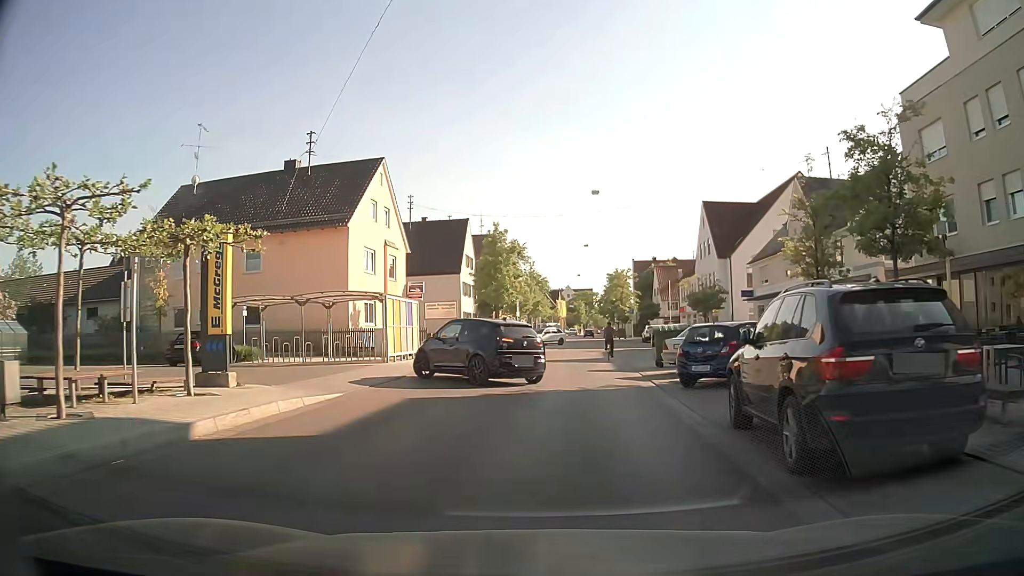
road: tertiary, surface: asphalt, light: Day
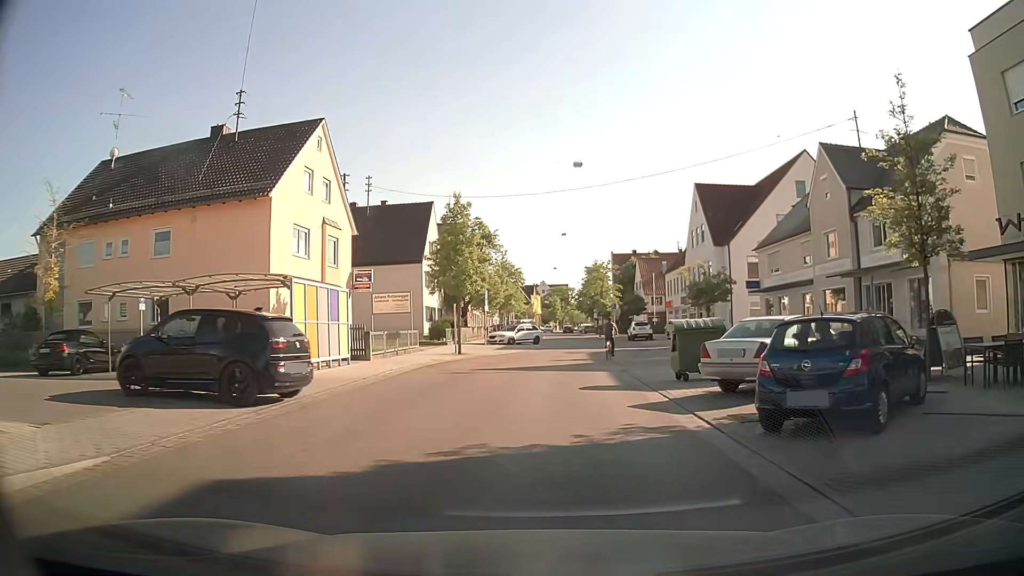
(+0.1, +7.3) m; +2°
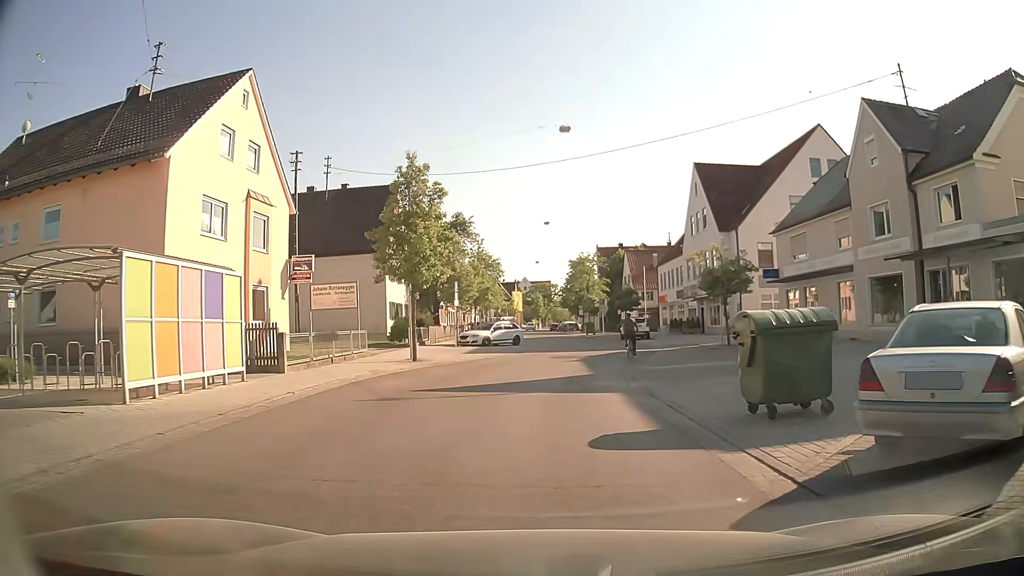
(0.0, +6.9) m; +1°
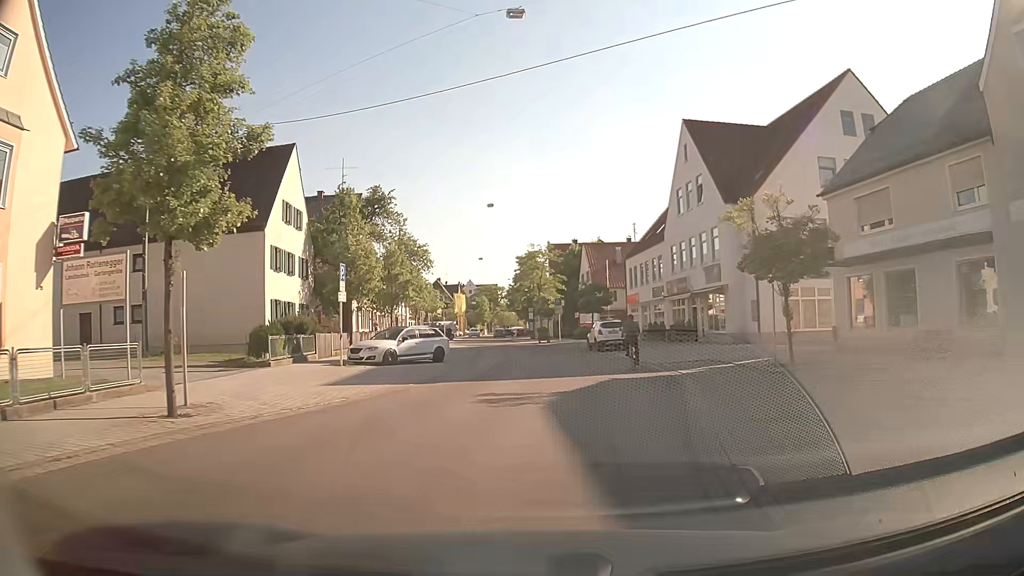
(+0.5, +13.7) m; +5°
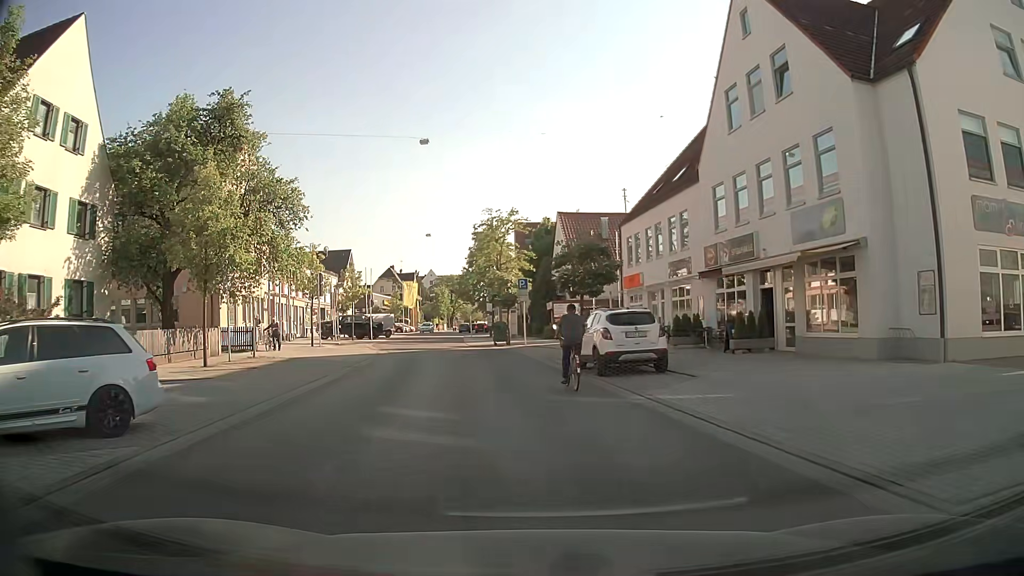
(+0.7, +18.8) m; +2°
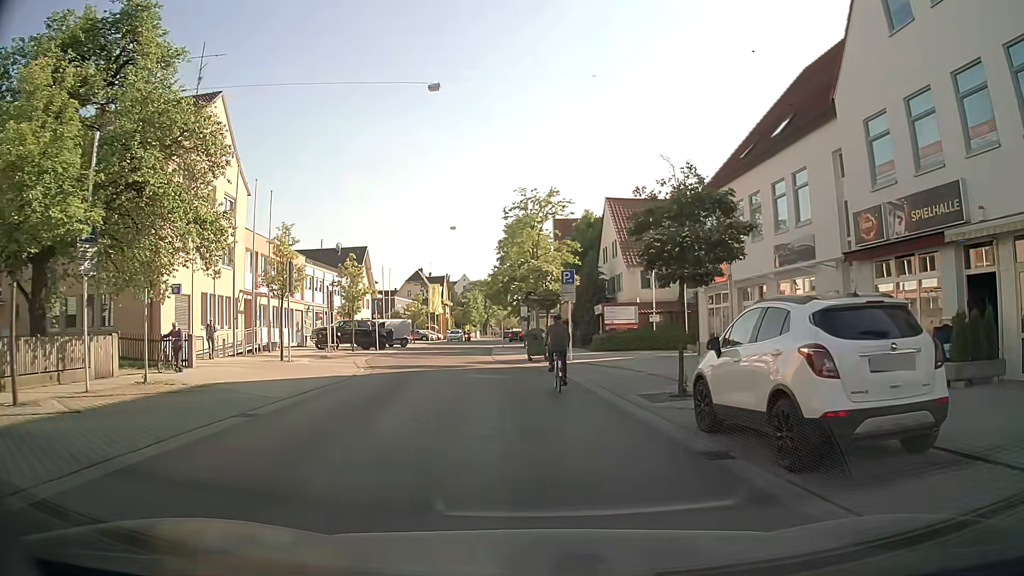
(-0.3, +10.3) m; -3°
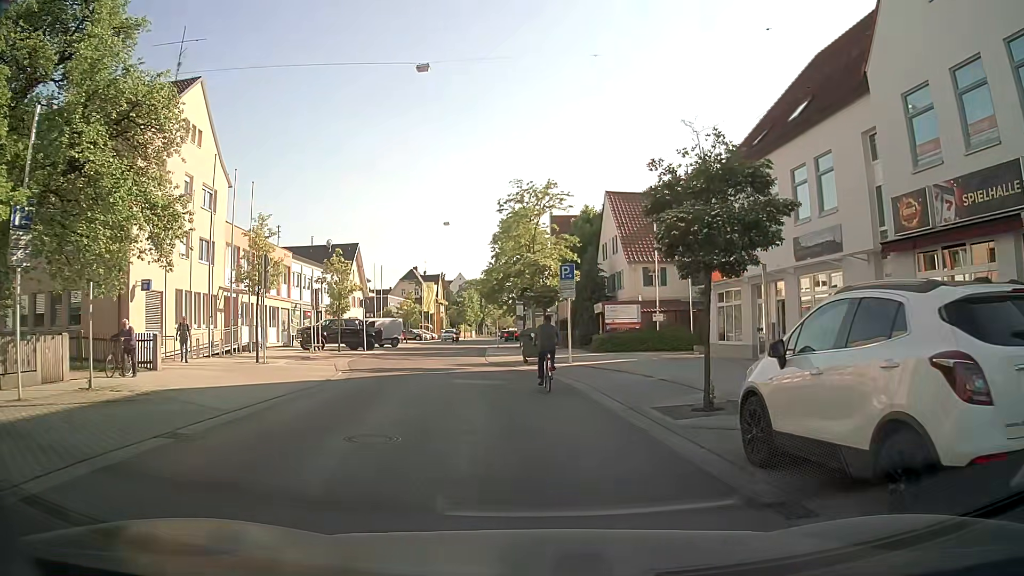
(0.0, +2.4) m; +1°
(0, +10) (-1, +20) (-3, +30) (-4, +40) (-5, +50) (-6, +60) (-6, +70) (-5, +80) (-5, +90) (-5, +100) m
